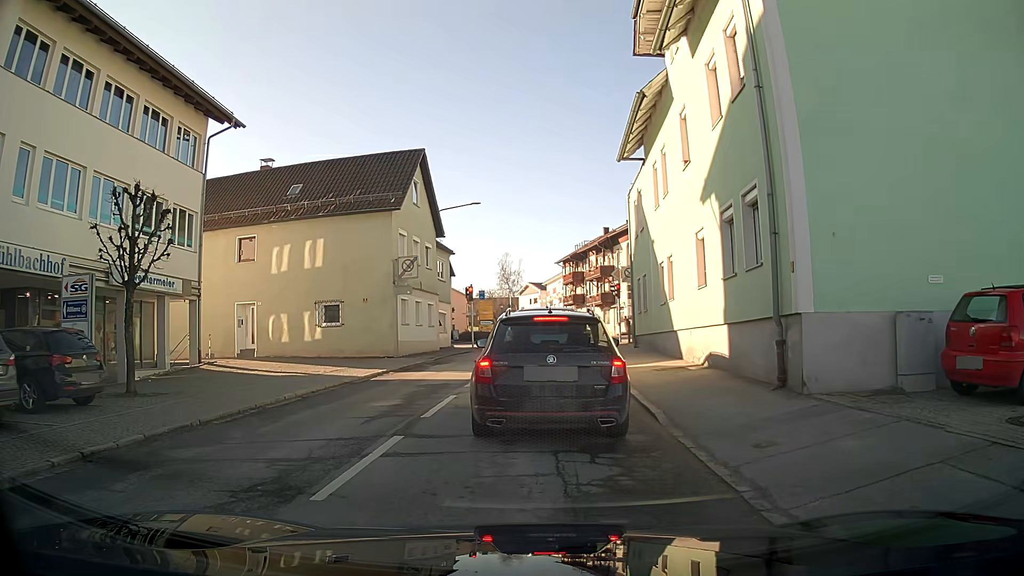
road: secondary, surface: asphalt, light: Day
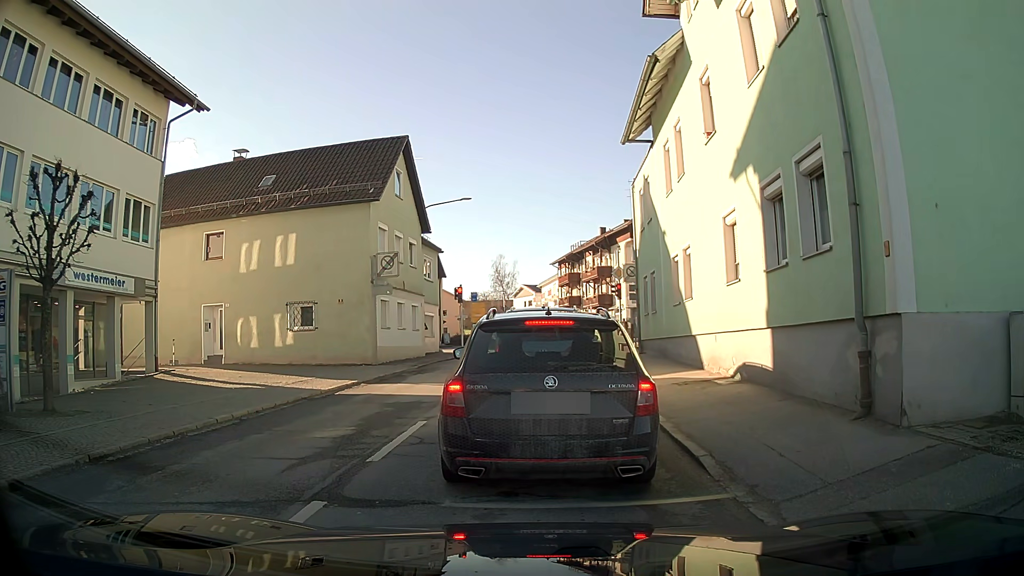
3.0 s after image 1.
(0.0, +2.7) m; 0°
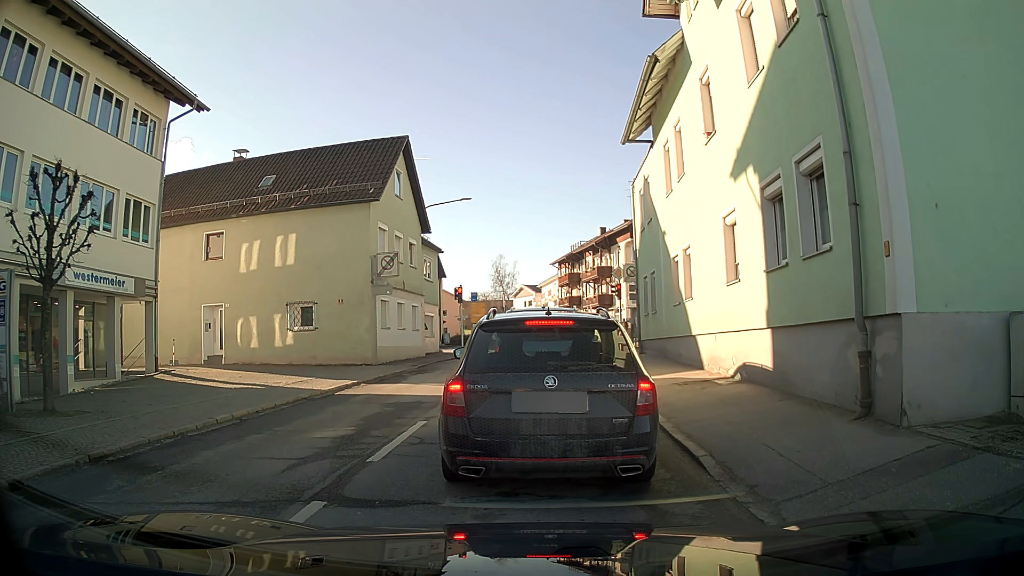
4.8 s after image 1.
(0.0, 0.0) m; 0°
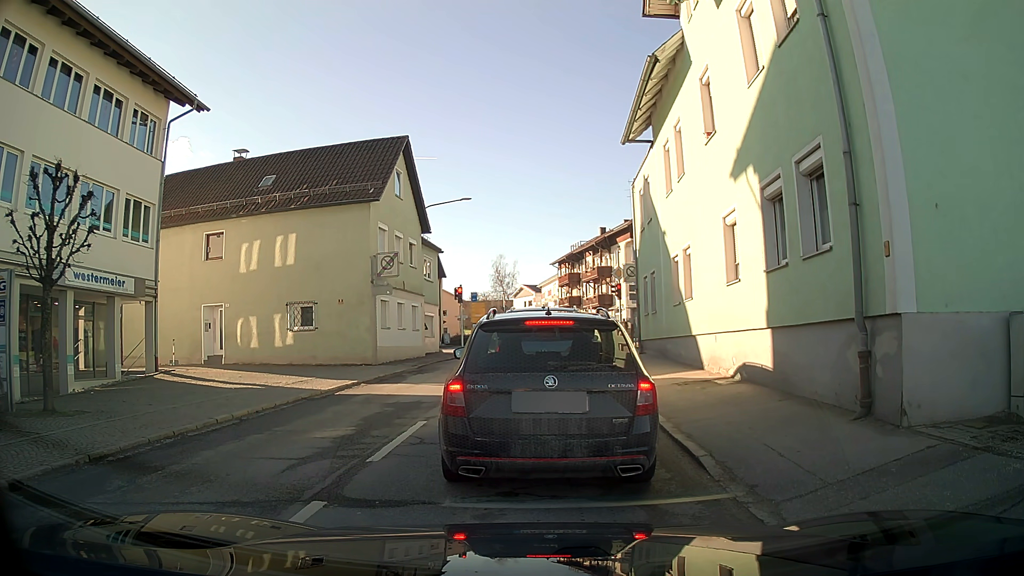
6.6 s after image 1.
(0.0, 0.0) m; 0°
